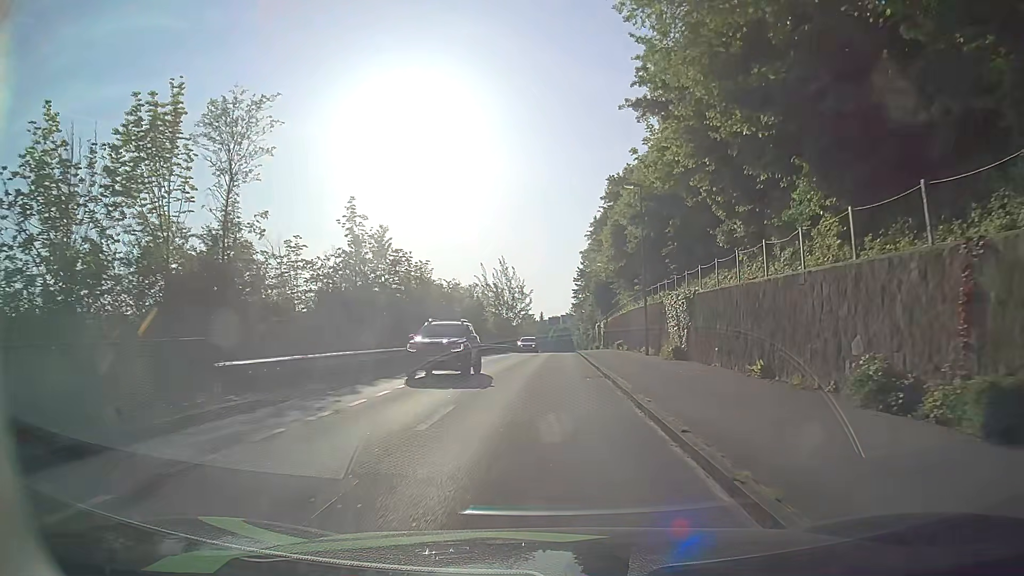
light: Day
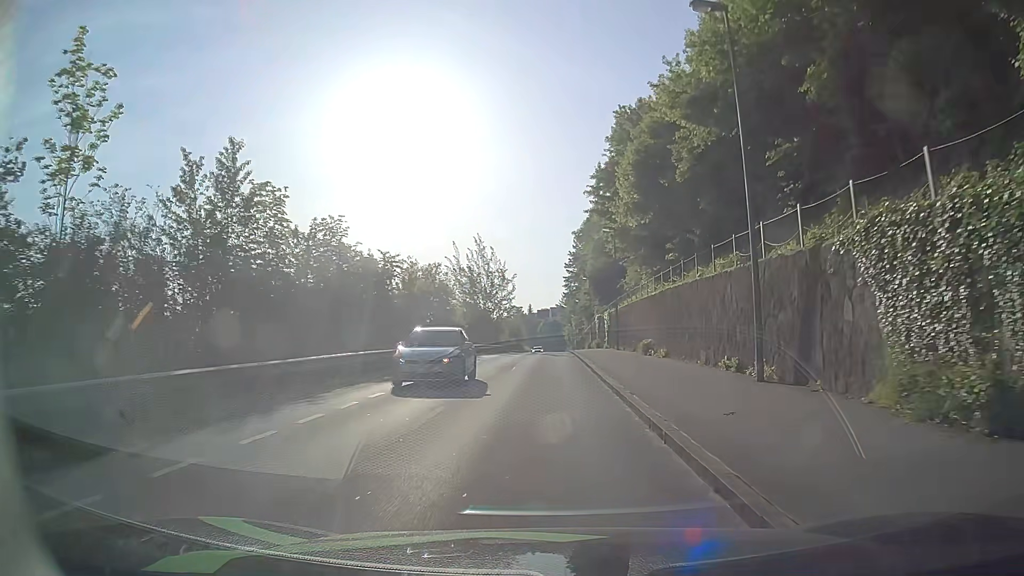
(+0.3, +18.1) m; +2°
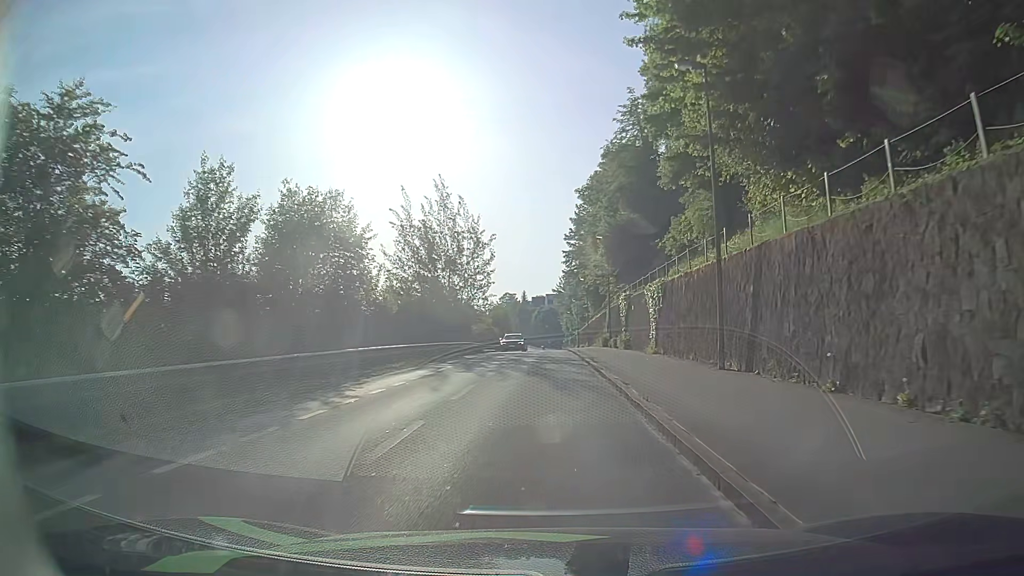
(-0.2, +26.5) m; -1°
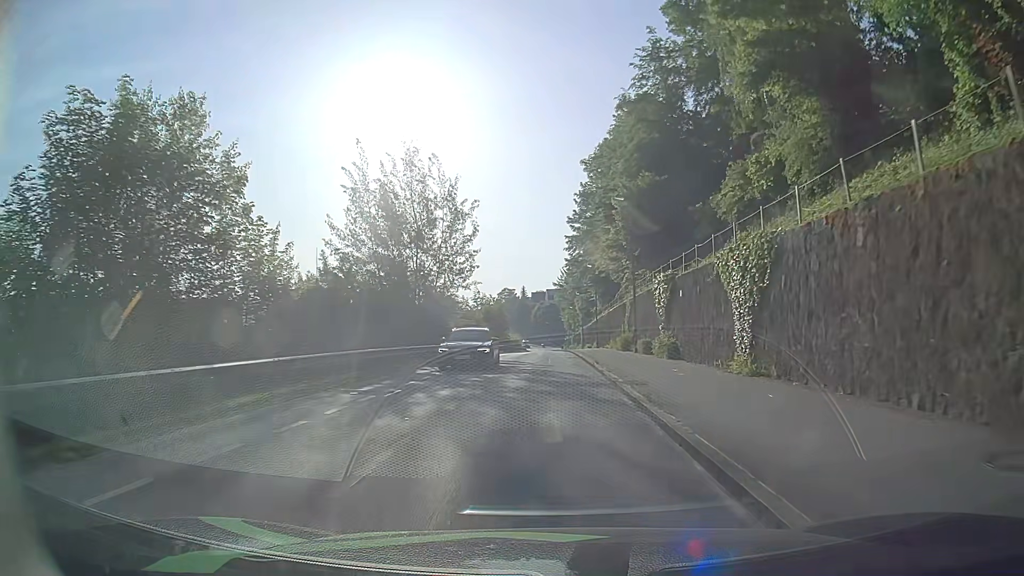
(+0.1, +13.4) m; 0°
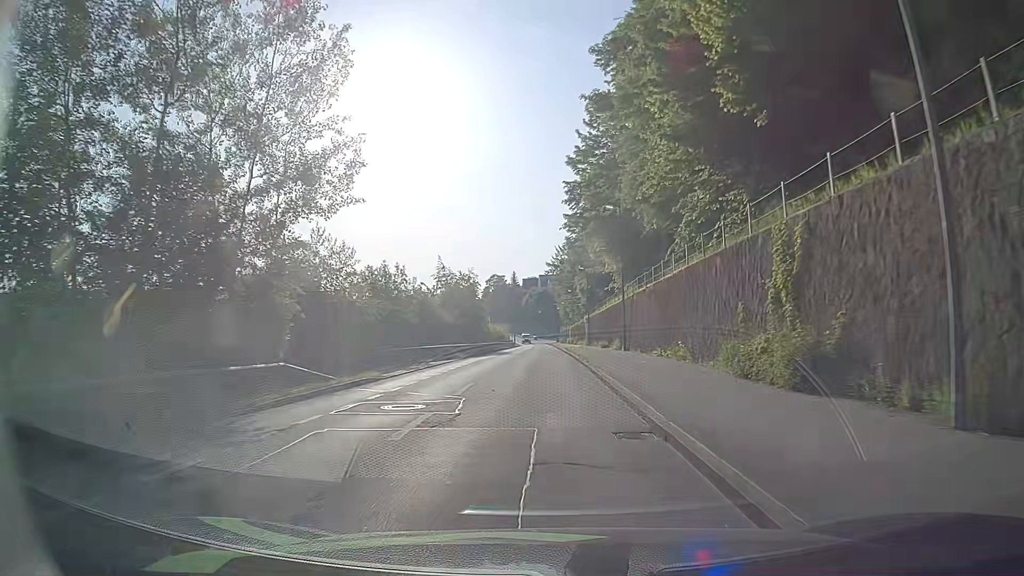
(+0.1, +27.4) m; 0°
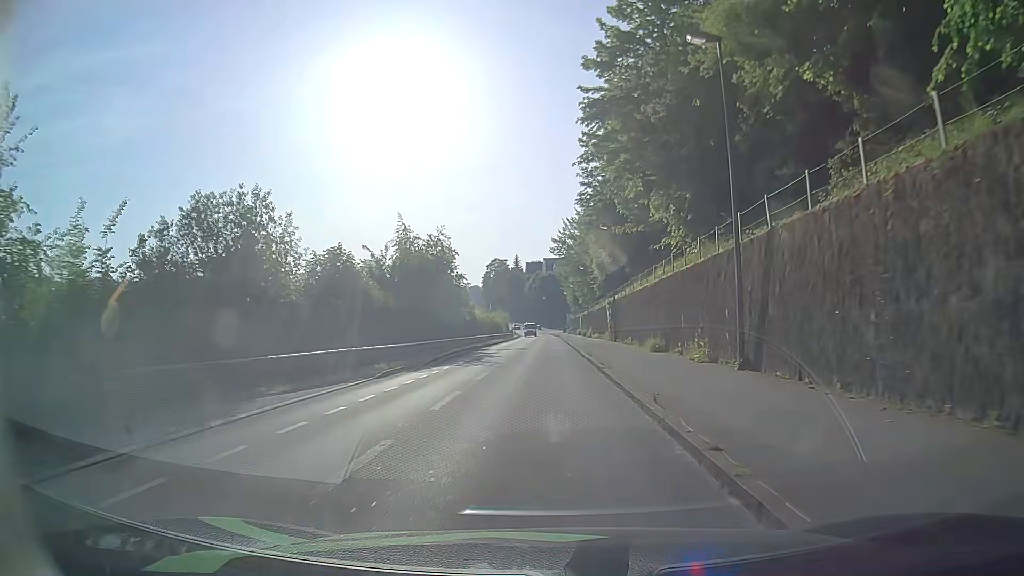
(-0.1, +21.2) m; 0°
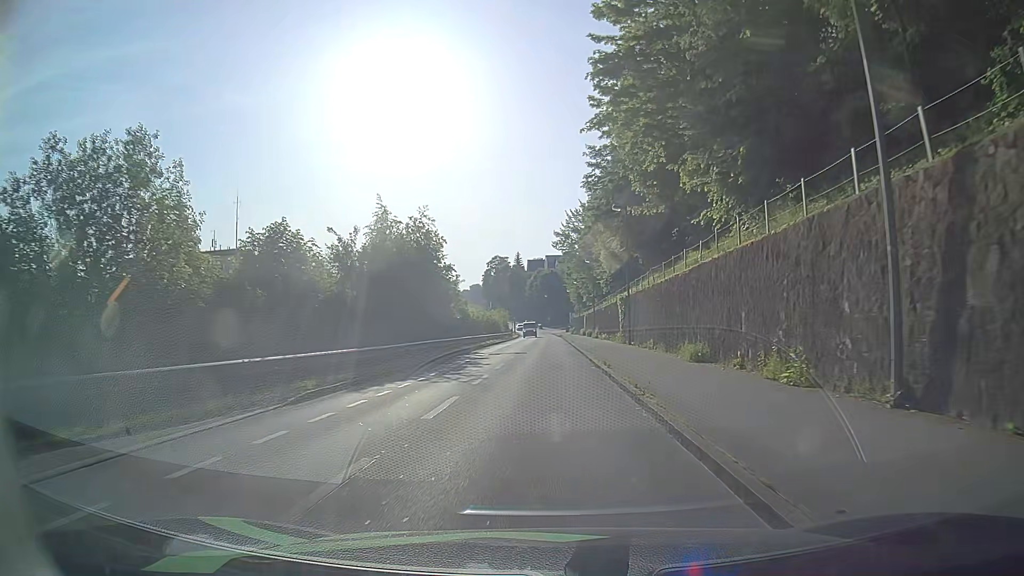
(0.0, +7.0) m; 0°
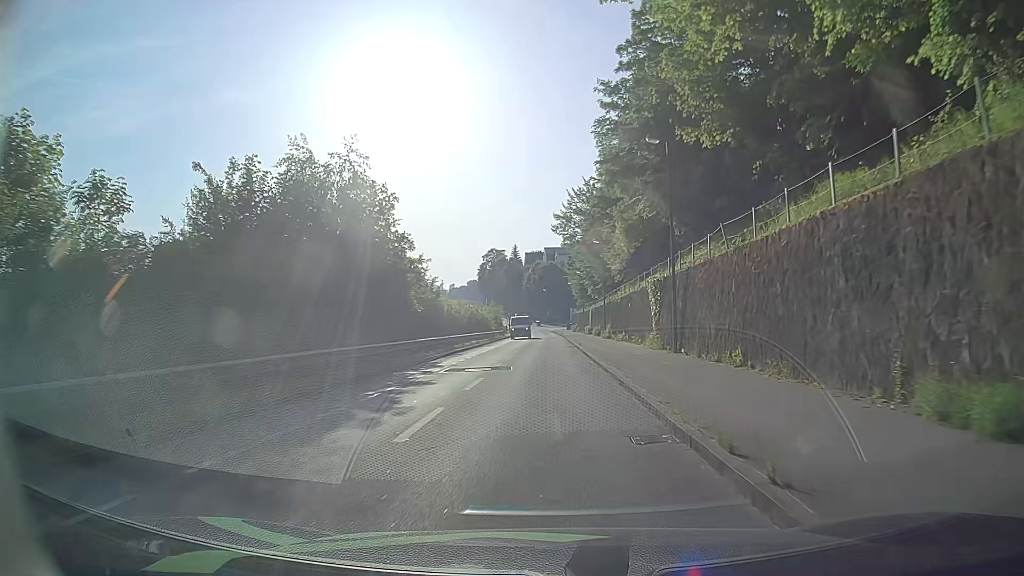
(-0.1, +13.9) m; -1°
(0, +10) (0, +20) (0, +30) (0, +40) (+1, +50) (+1, +60) (+1, +70) (+1, +80) (0, +90) (0, +100) m
